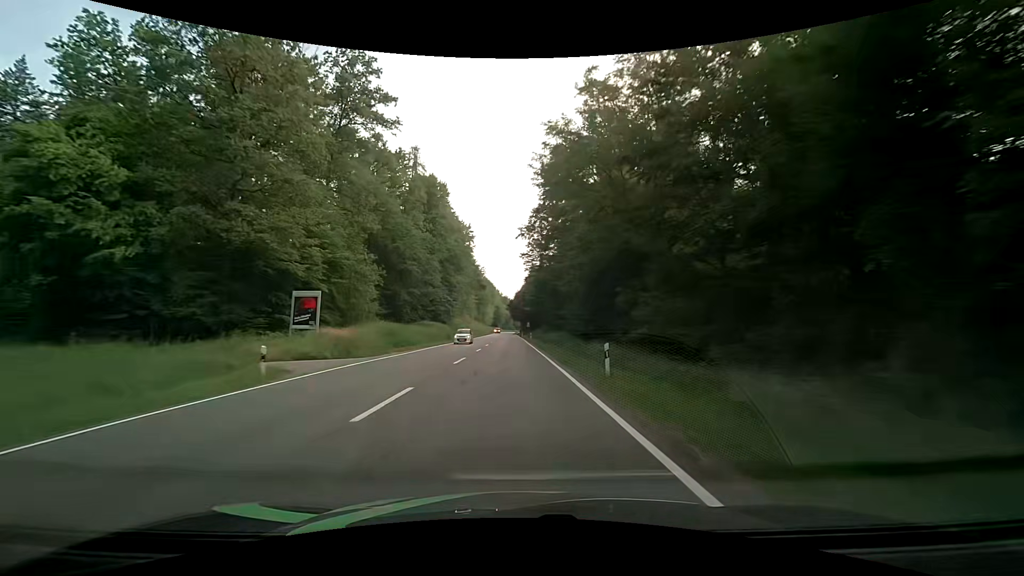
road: secondary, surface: asphalt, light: Day
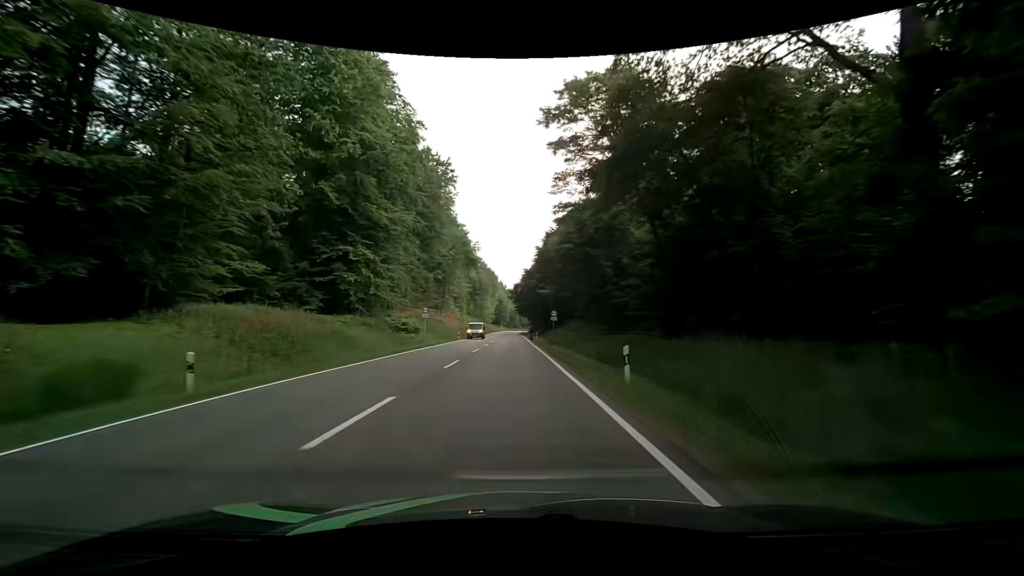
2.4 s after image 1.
(-0.4, +59.8) m; -1°
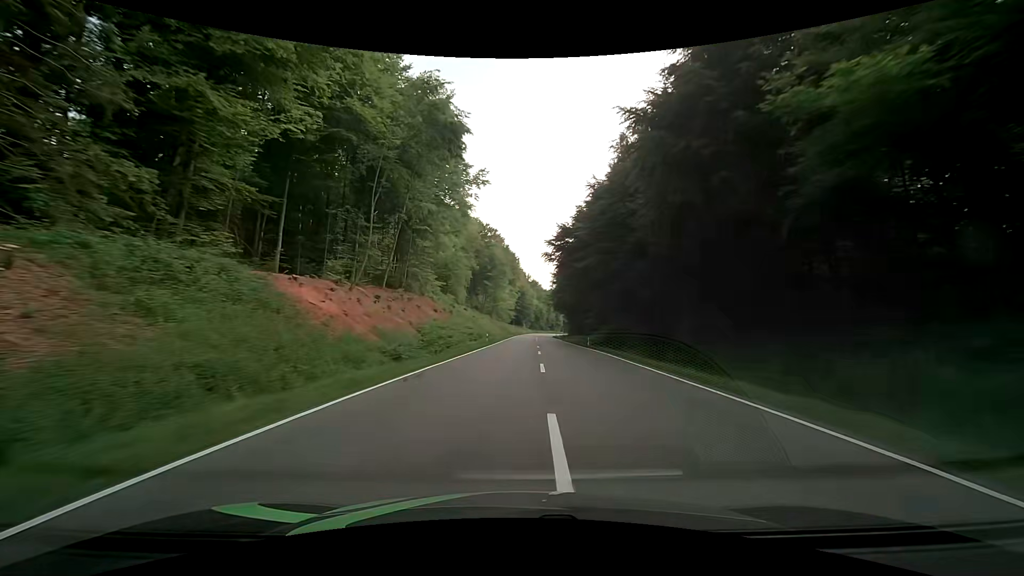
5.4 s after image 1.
(-2.3, +71.5) m; -2°
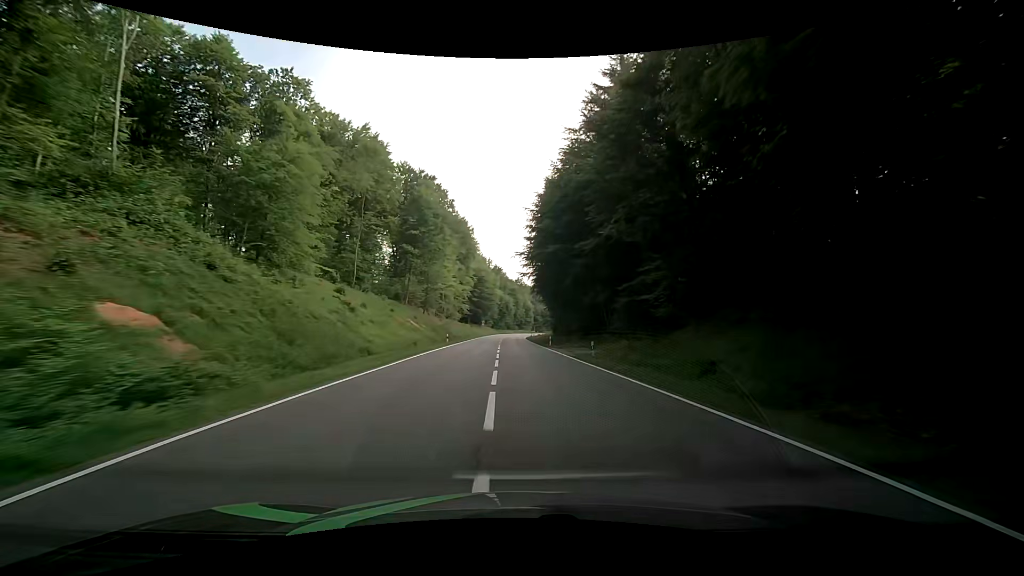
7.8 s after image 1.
(+2.5, +58.7) m; +4°
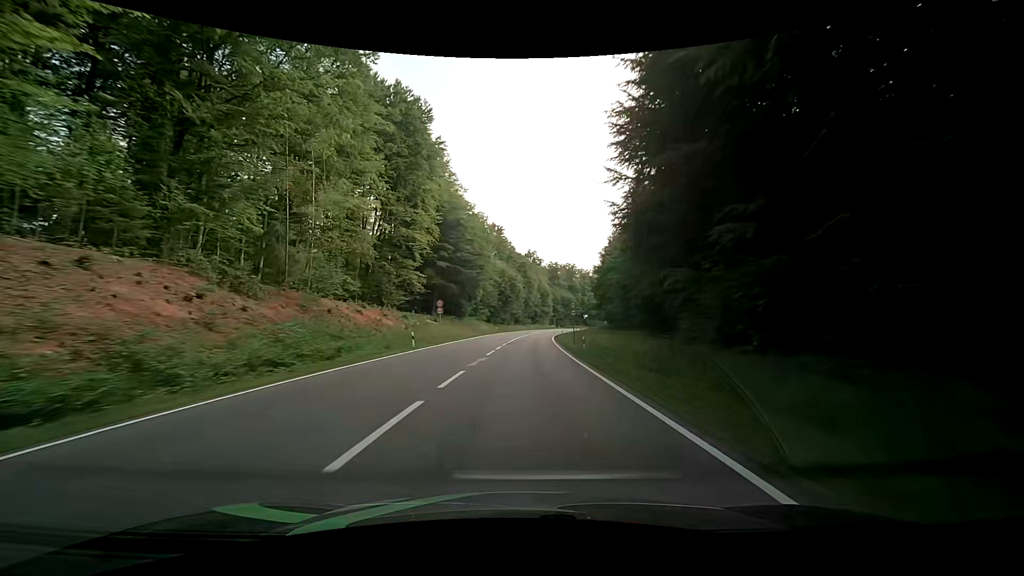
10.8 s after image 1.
(-0.3, +73.7) m; -2°
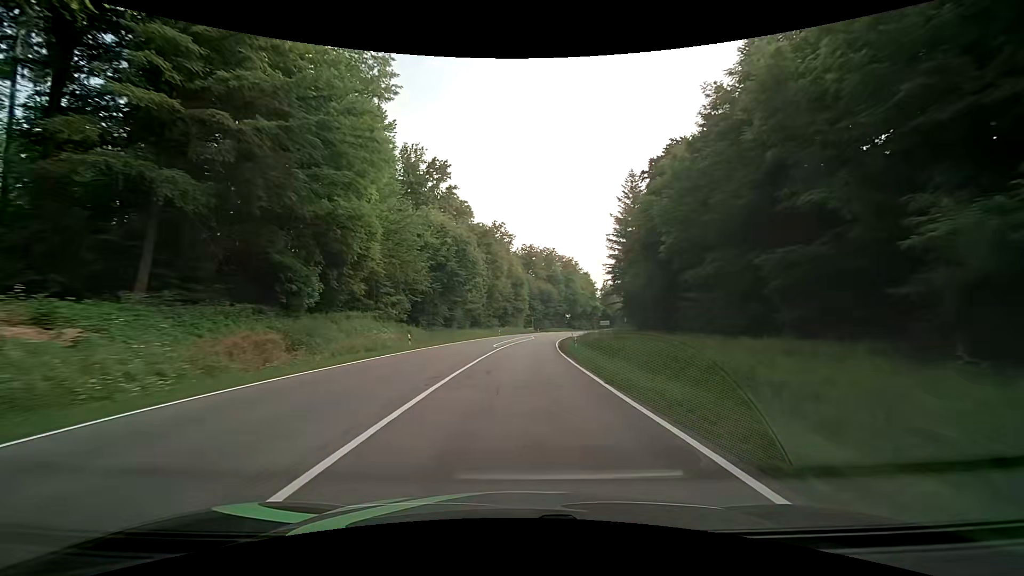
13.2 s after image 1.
(+2.0, +51.7) m; +4°
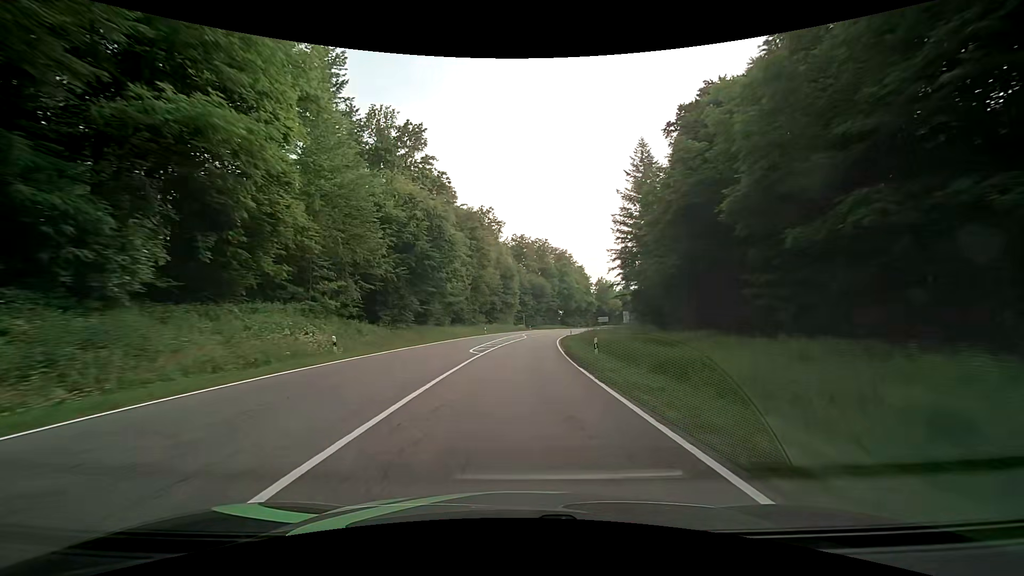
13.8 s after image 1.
(+0.2, +12.3) m; +1°
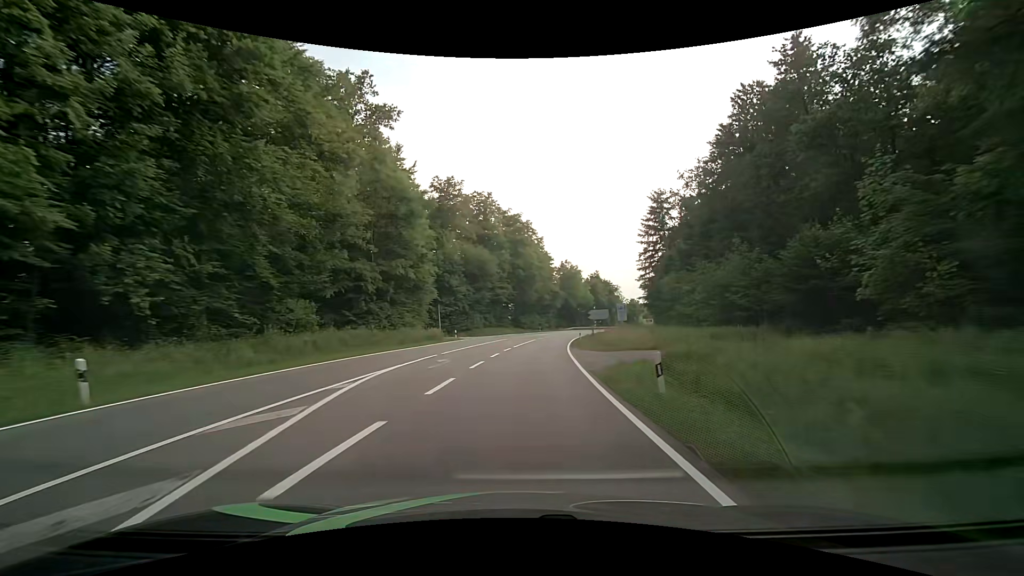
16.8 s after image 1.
(+3.4, +58.1) m; +7°
(0, +10) (+1, +20) (+1, +30) (+2, +40) (+3, +50) (+5, +60) (+7, +70) (+9, +79) (+11, +89) (+14, +99) m
